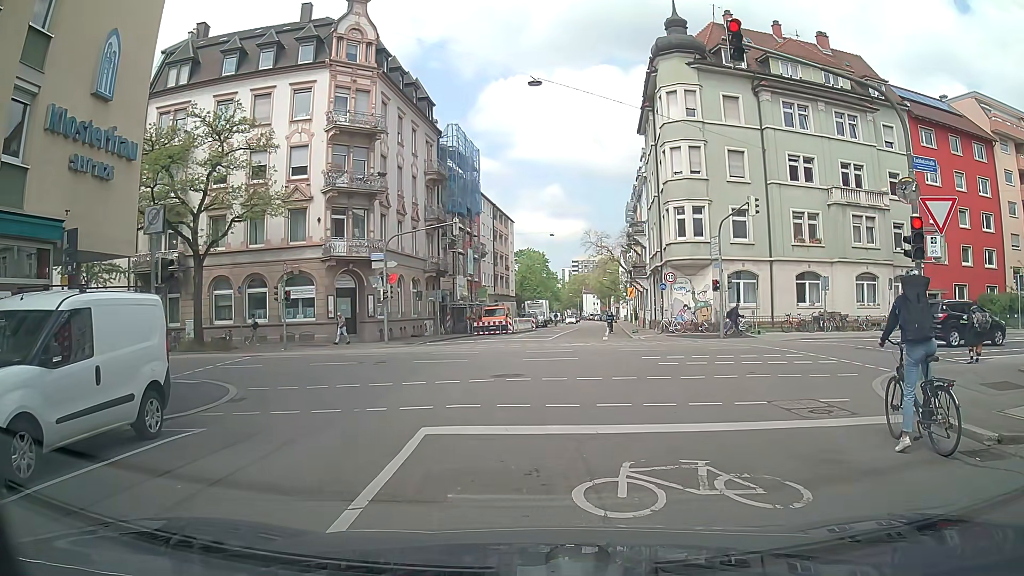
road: residential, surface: asphalt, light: Day
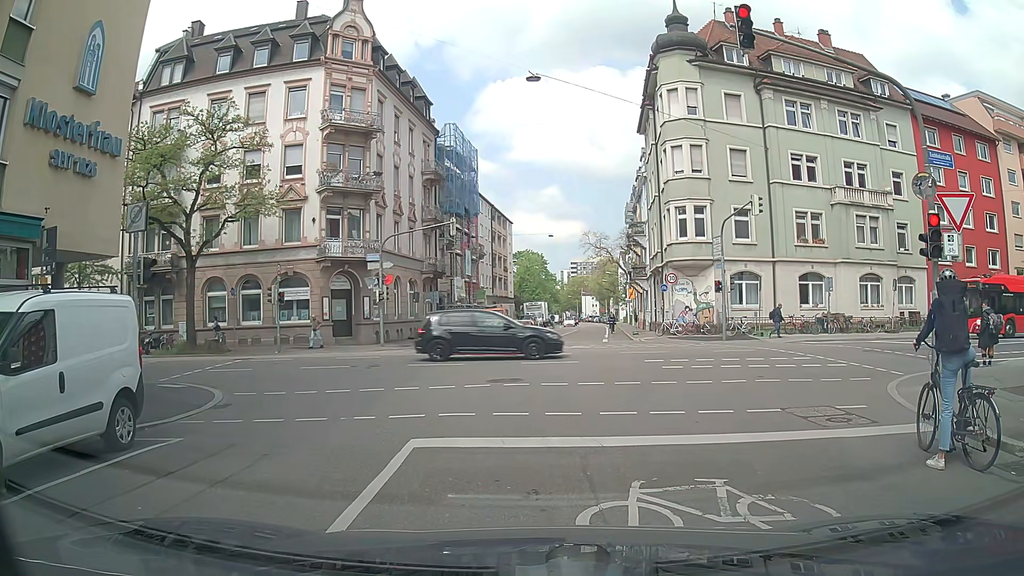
(0.0, +0.6) m; 0°
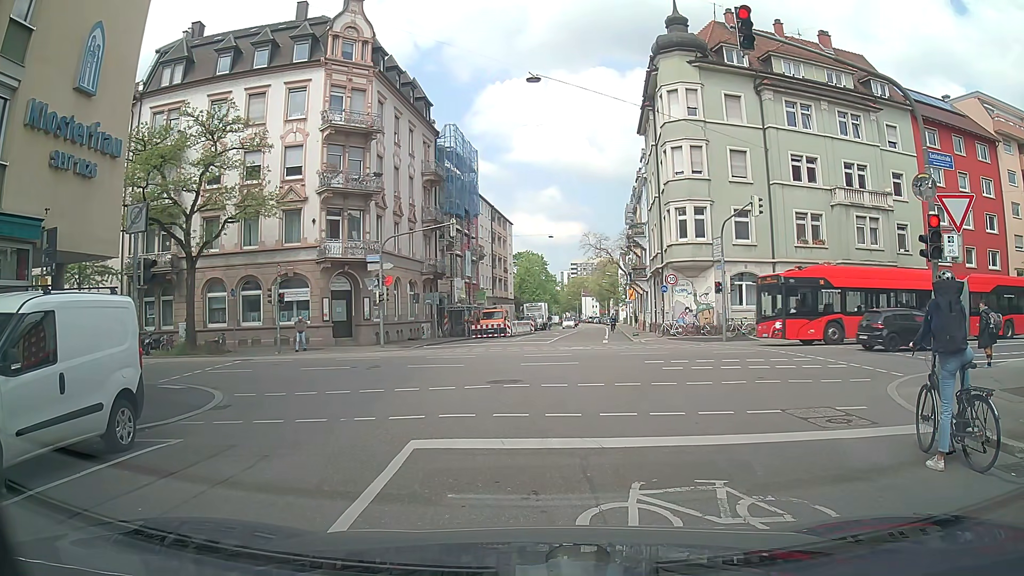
(0.0, +0.1) m; 0°
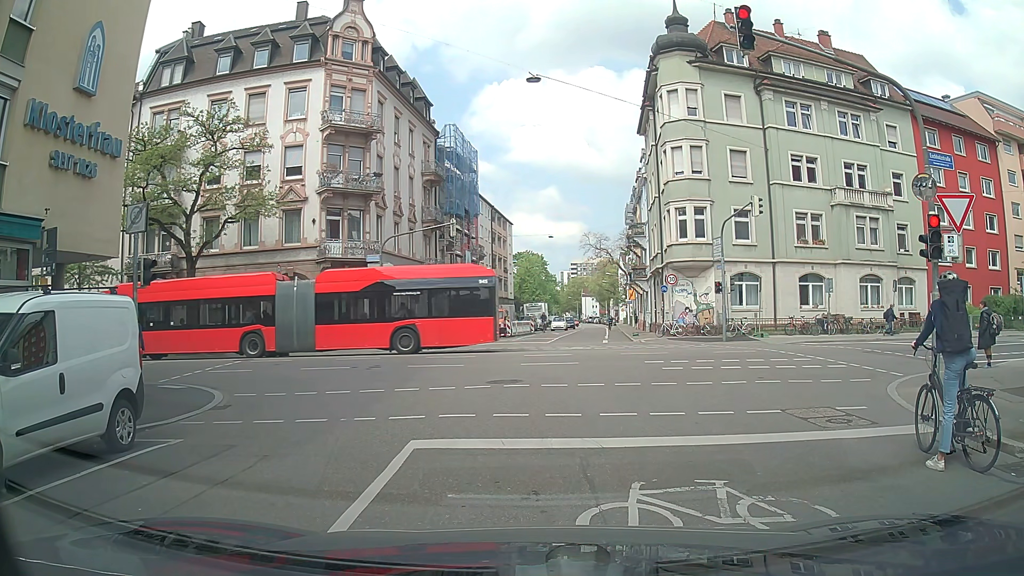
(0.0, 0.0) m; 0°
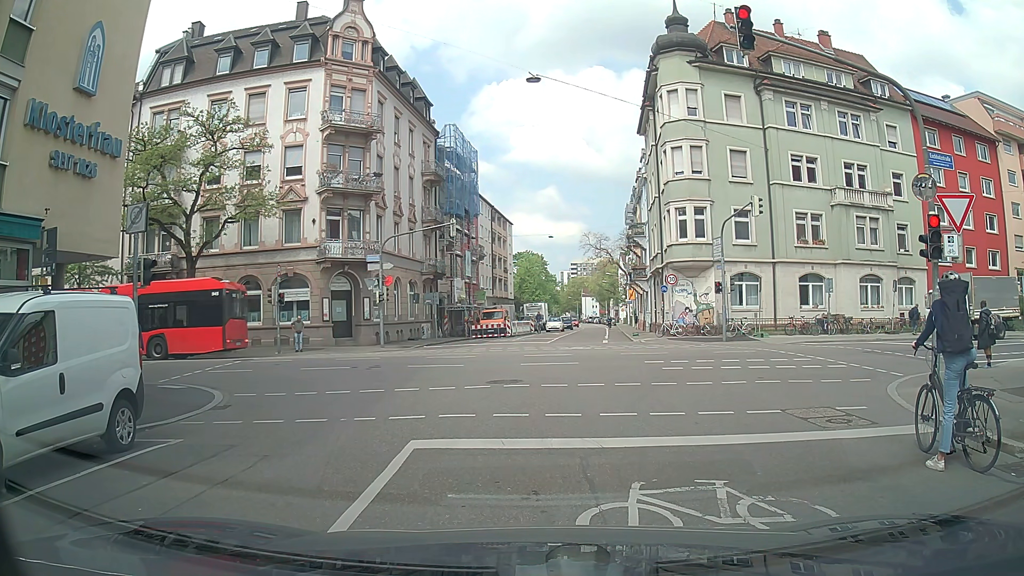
(0.0, 0.0) m; 0°
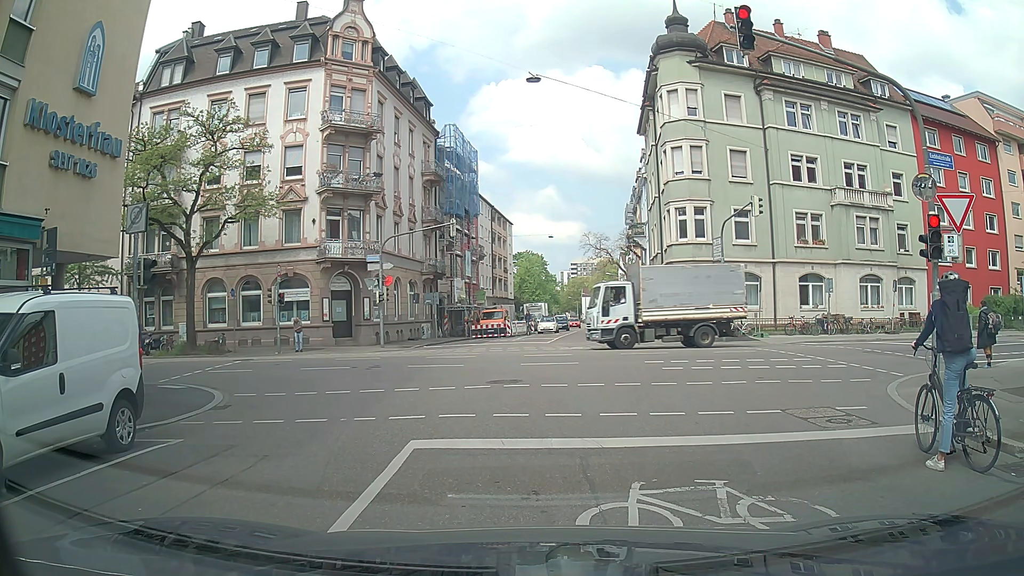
(0.0, 0.0) m; 0°
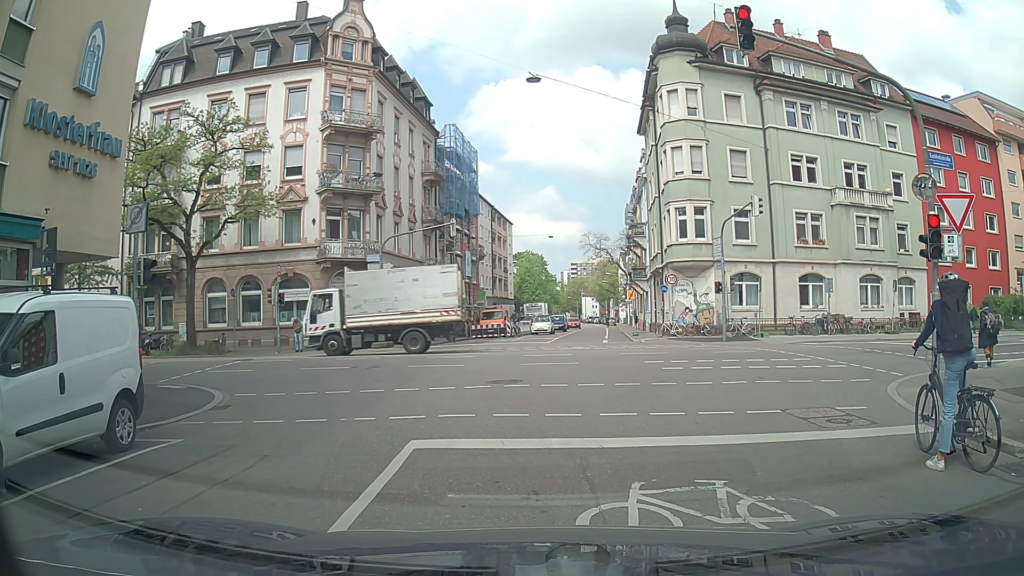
(0.0, 0.0) m; 0°
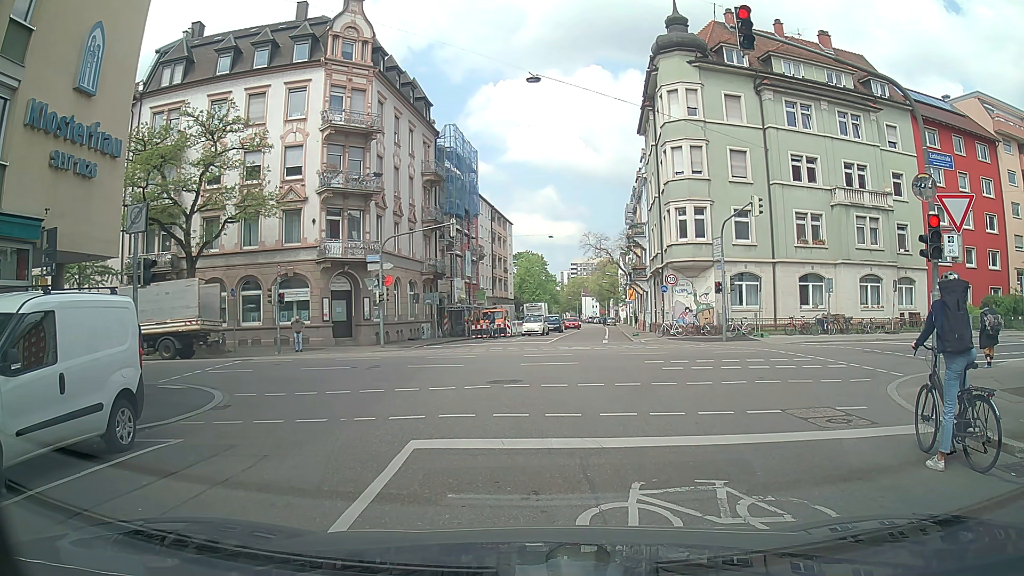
(0.0, 0.0) m; 0°
